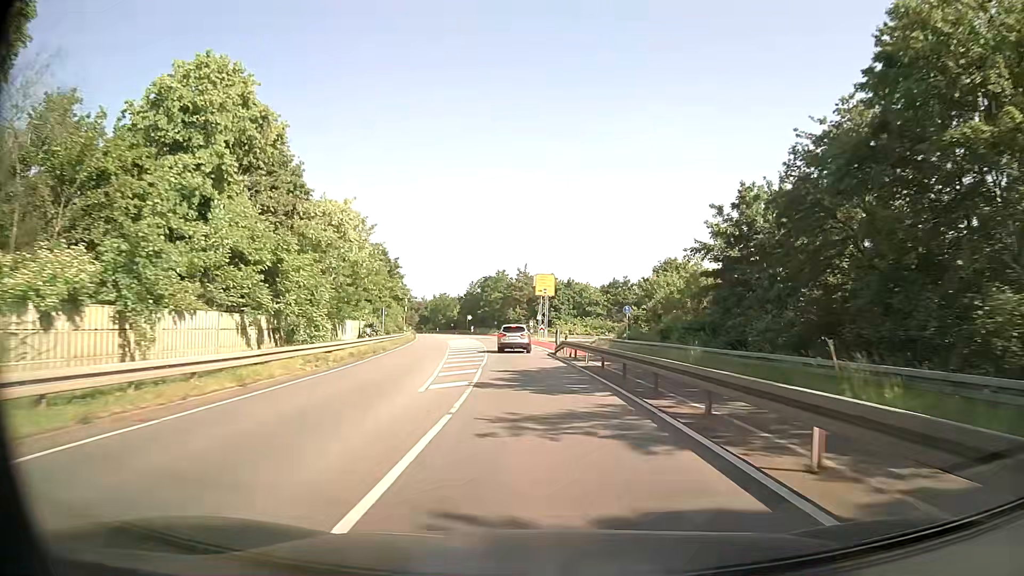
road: tertiary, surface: asphalt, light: Day
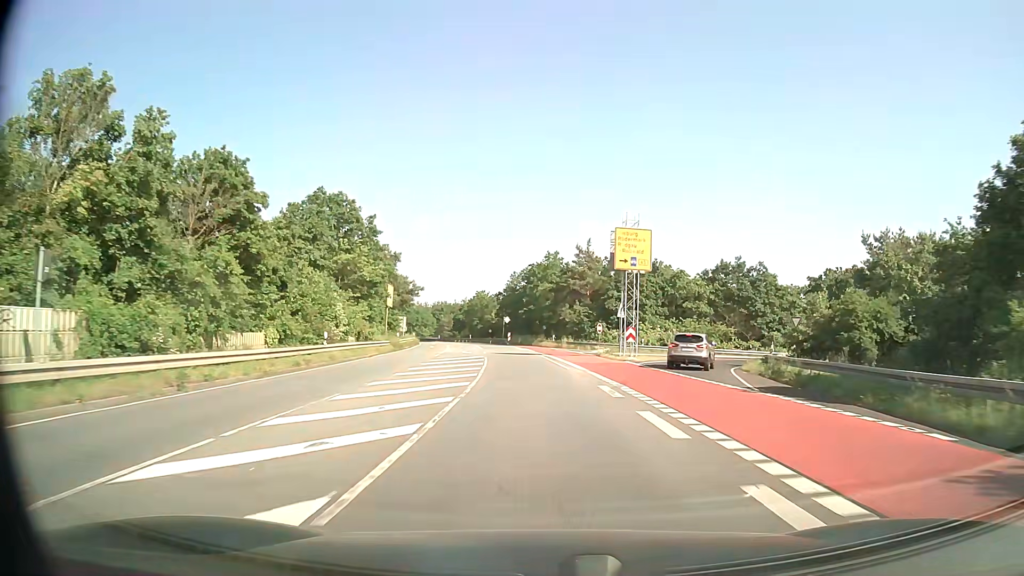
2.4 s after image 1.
(-2.0, +39.4) m; -5°
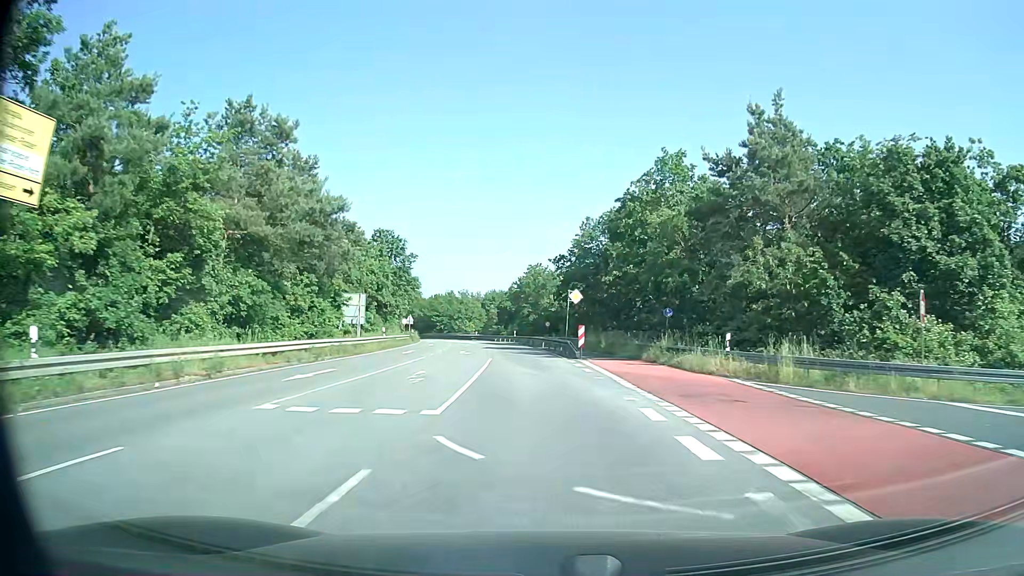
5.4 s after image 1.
(-2.4, +49.0) m; -6°
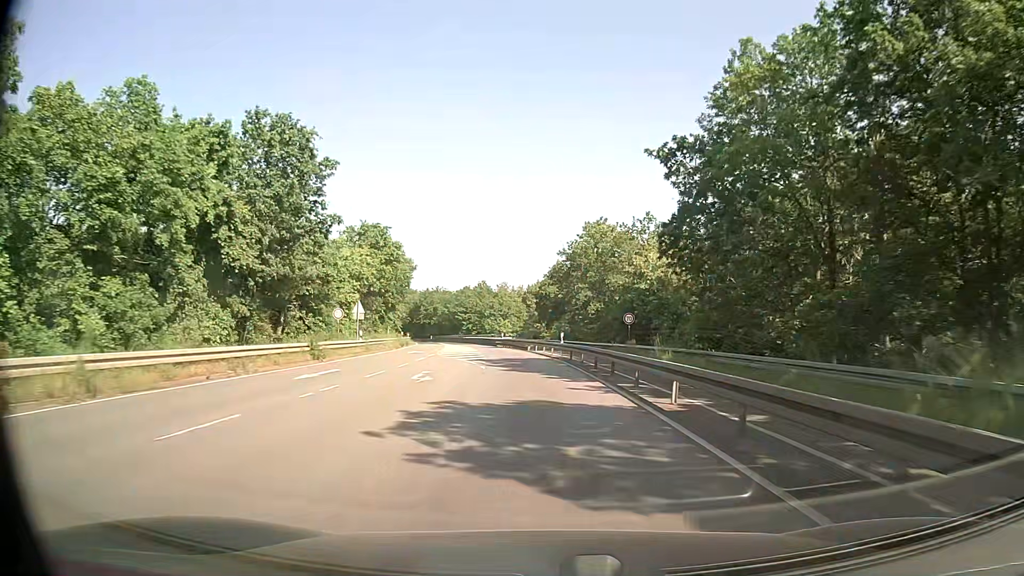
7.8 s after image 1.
(-1.4, +39.1) m; -4°
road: secondary
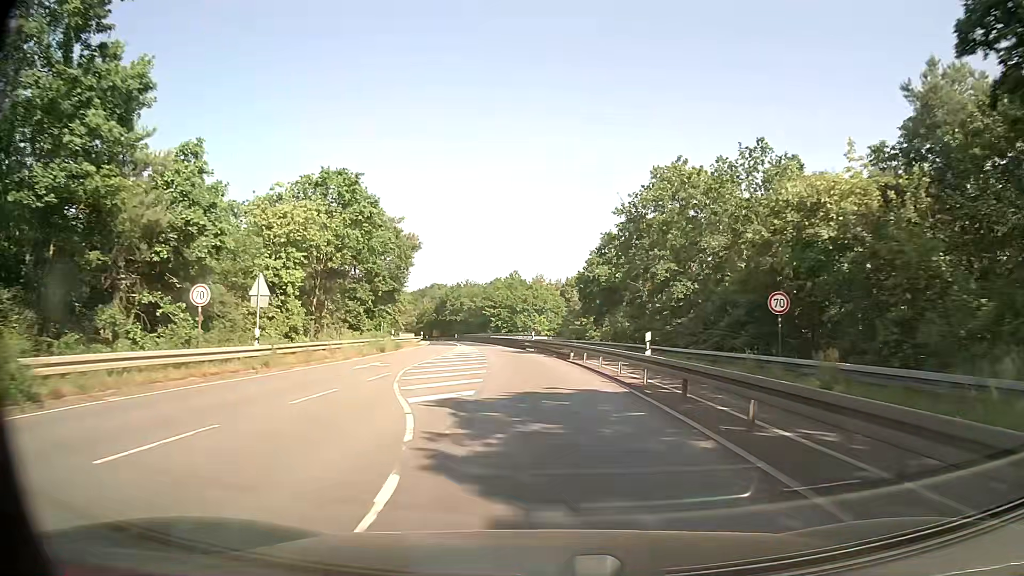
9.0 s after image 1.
(-0.6, +19.6) m; -3°
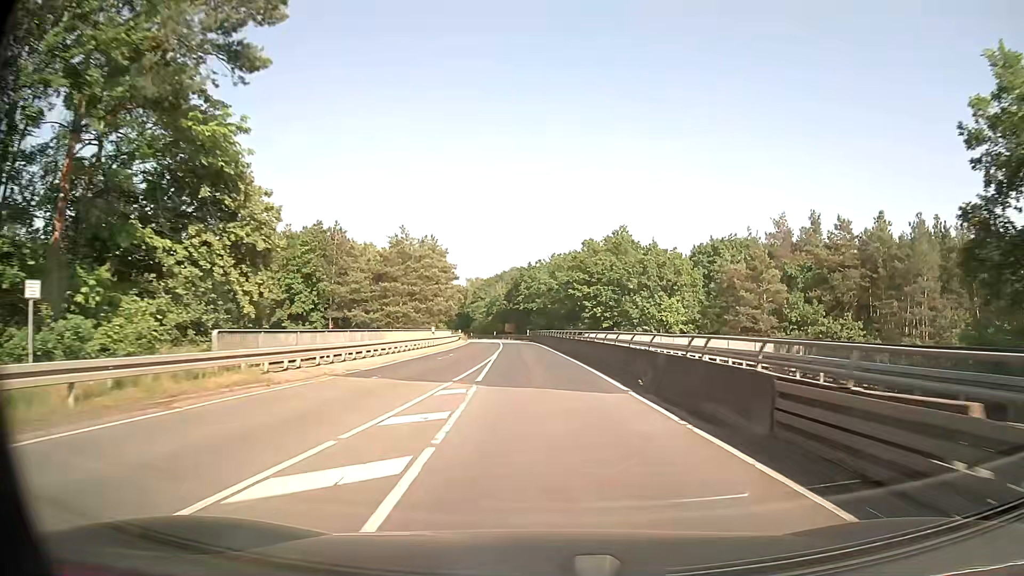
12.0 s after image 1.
(-3.6, +49.2) m; -8°
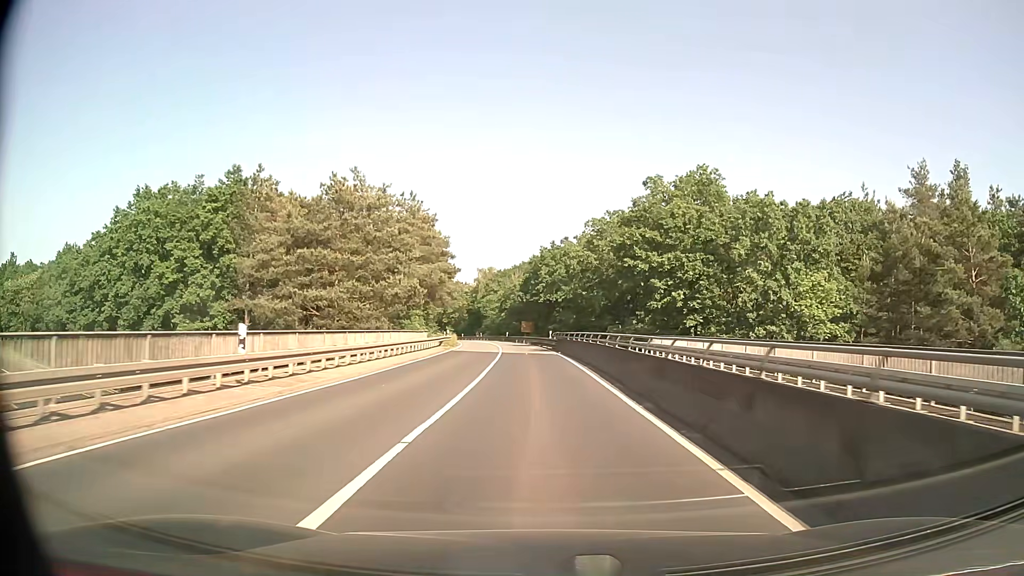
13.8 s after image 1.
(-0.6, +29.9) m; -2°
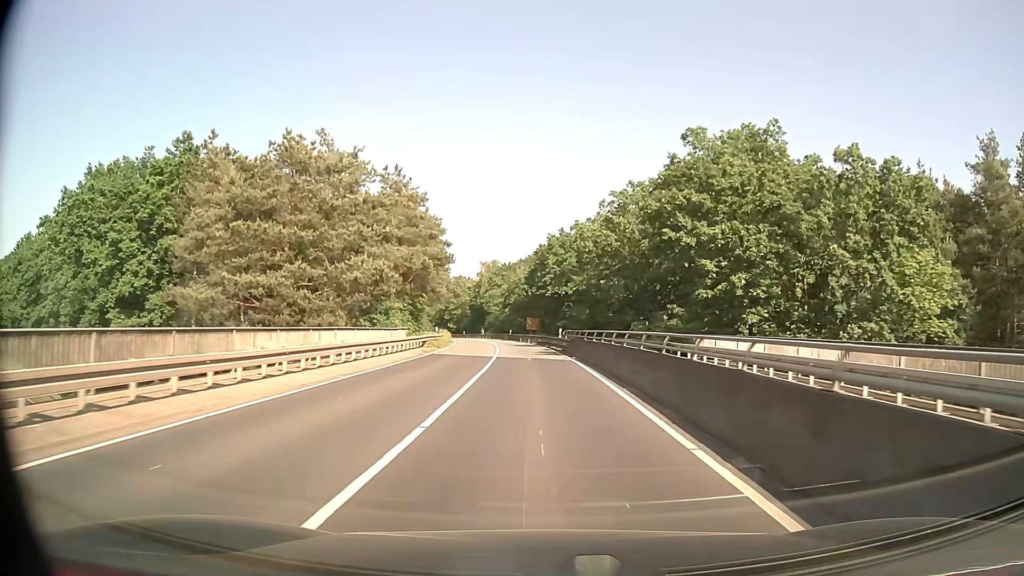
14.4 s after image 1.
(-0.1, +9.9) m; -1°
(0, +10) (0, +20) (-1, +30) (-1, +40) (-2, +50) (-3, +60) (-4, +70) (-5, +80) (-7, +90) (-8, +100) m
